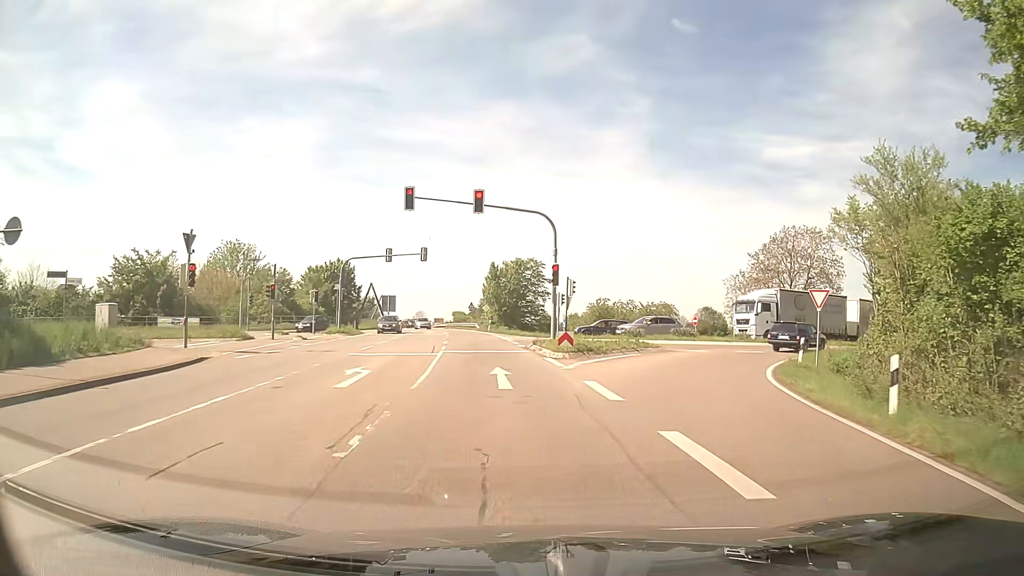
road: tertiary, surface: asphalt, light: Day
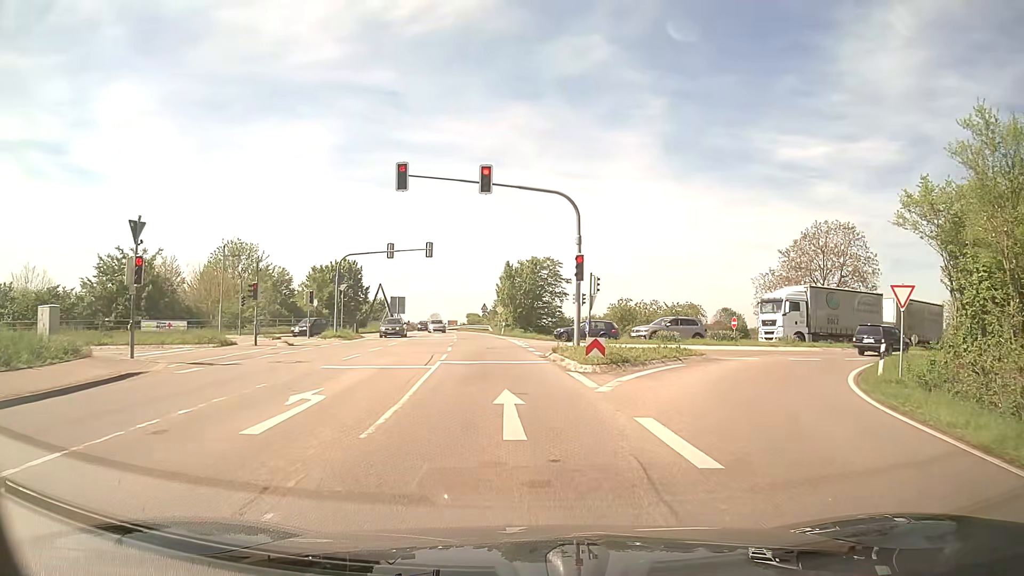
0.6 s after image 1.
(0.0, +4.7) m; -1°
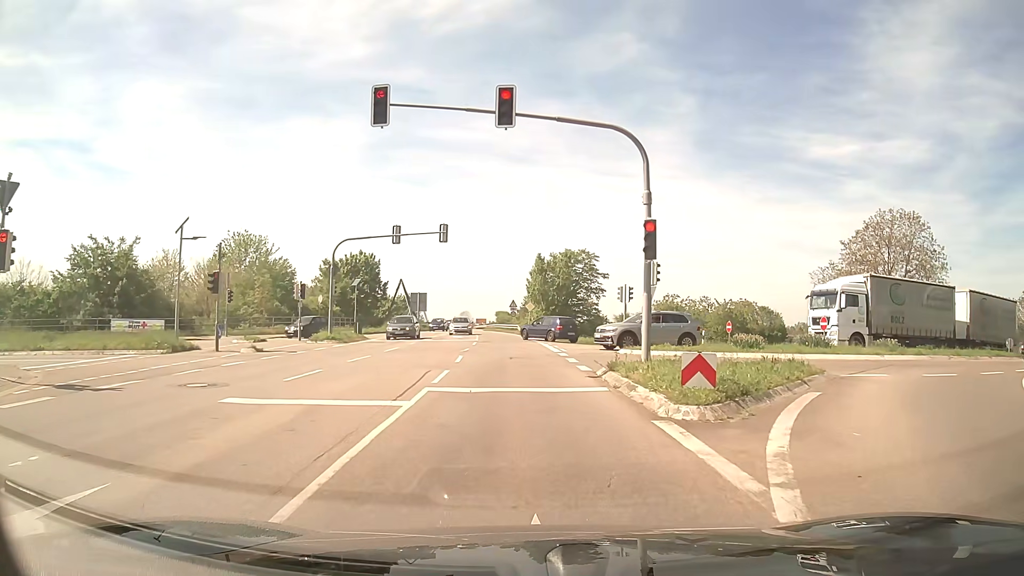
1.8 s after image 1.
(-0.2, +7.6) m; -2°
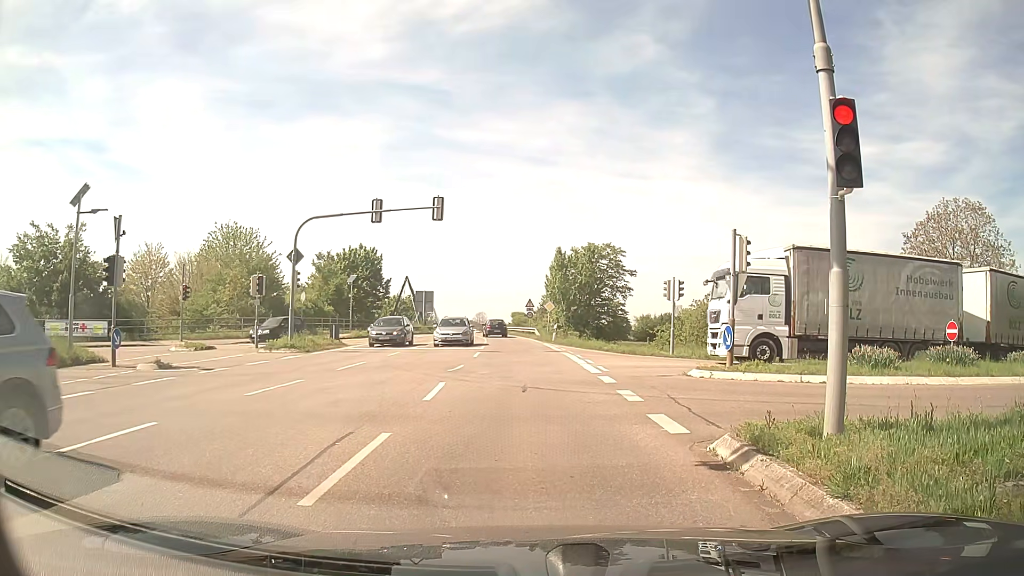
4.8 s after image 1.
(-0.1, +8.0) m; -1°
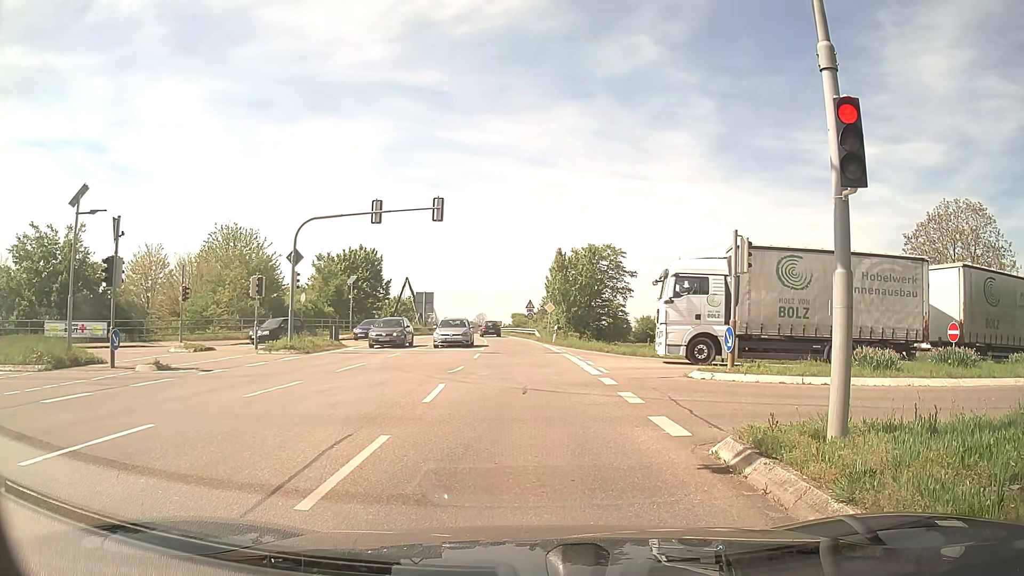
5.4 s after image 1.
(0.0, +0.1) m; 0°
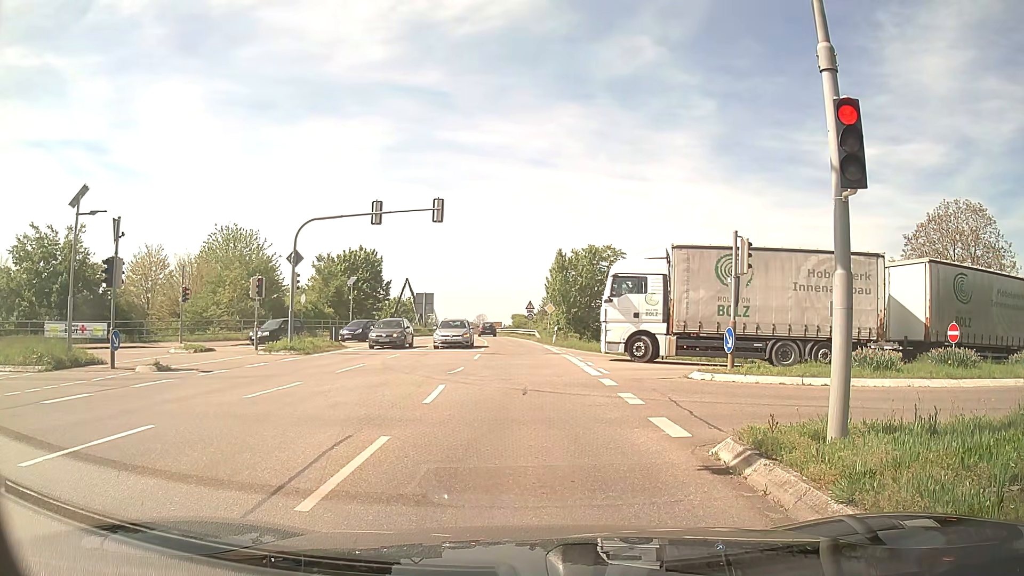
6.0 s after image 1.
(0.0, 0.0) m; 0°
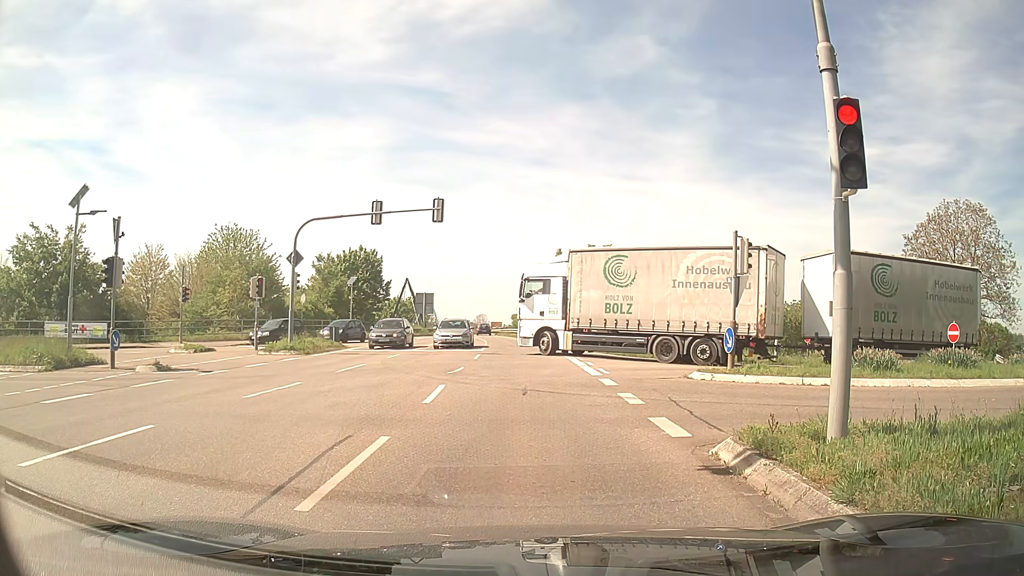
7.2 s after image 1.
(0.0, 0.0) m; 0°
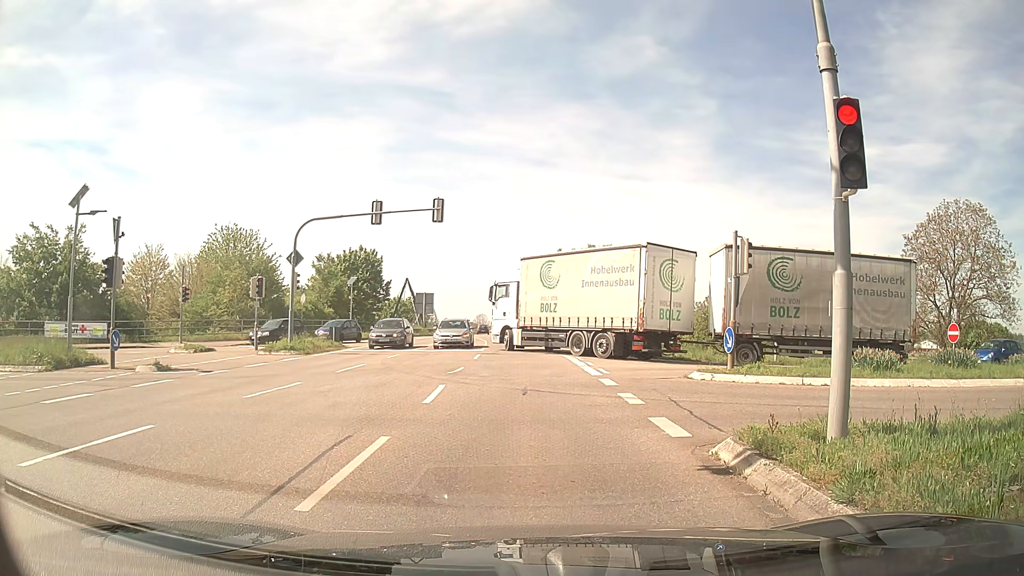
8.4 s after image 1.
(0.0, 0.0) m; 0°
(0, +10) (0, +20) (-1, +30) (-1, +40) (-2, +50) (-4, +60) (-5, +70) (-6, +80) (-7, +90) (-8, +100) m
